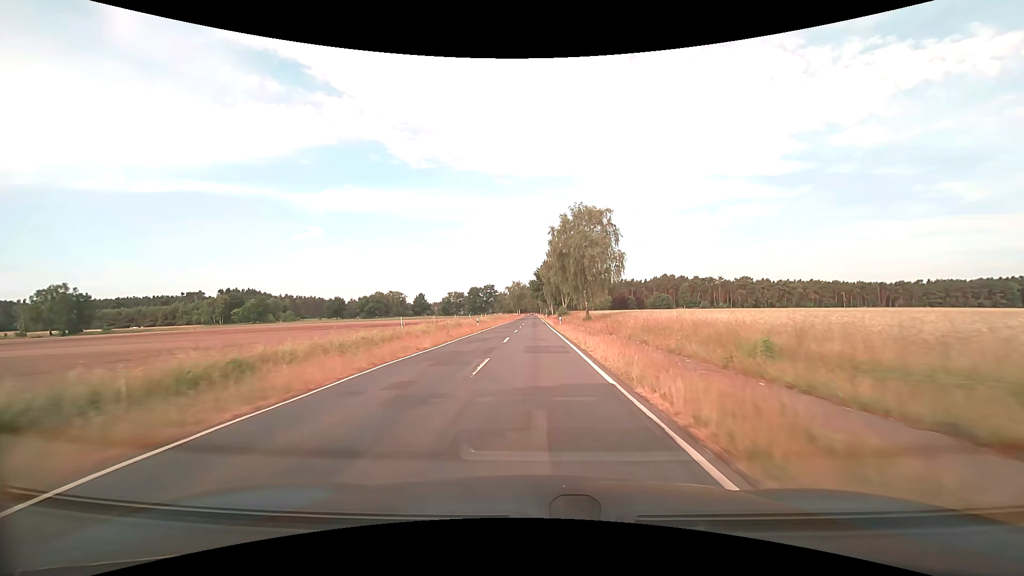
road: tertiary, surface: asphalt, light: Day
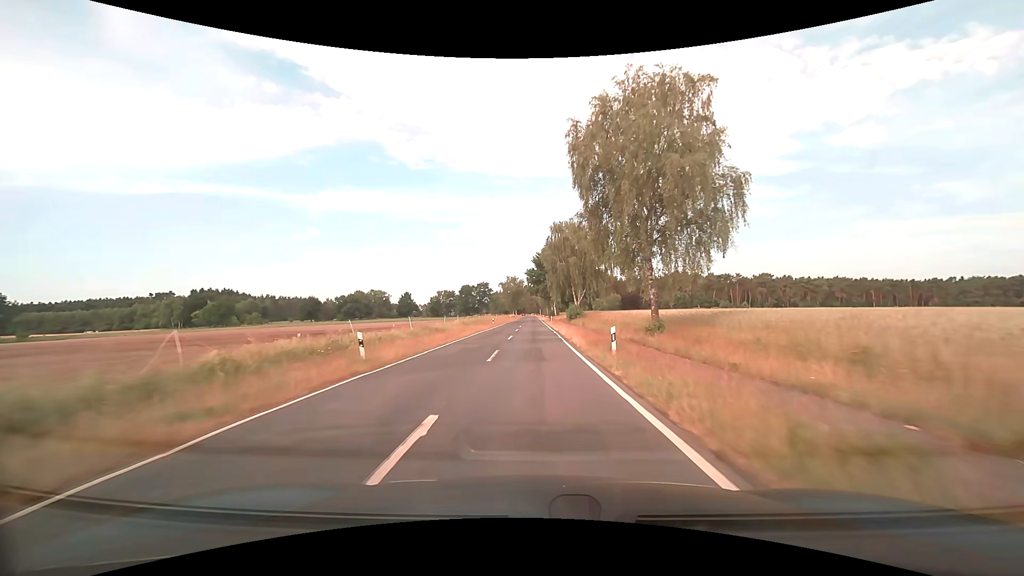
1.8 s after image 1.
(0.0, +31.8) m; 0°
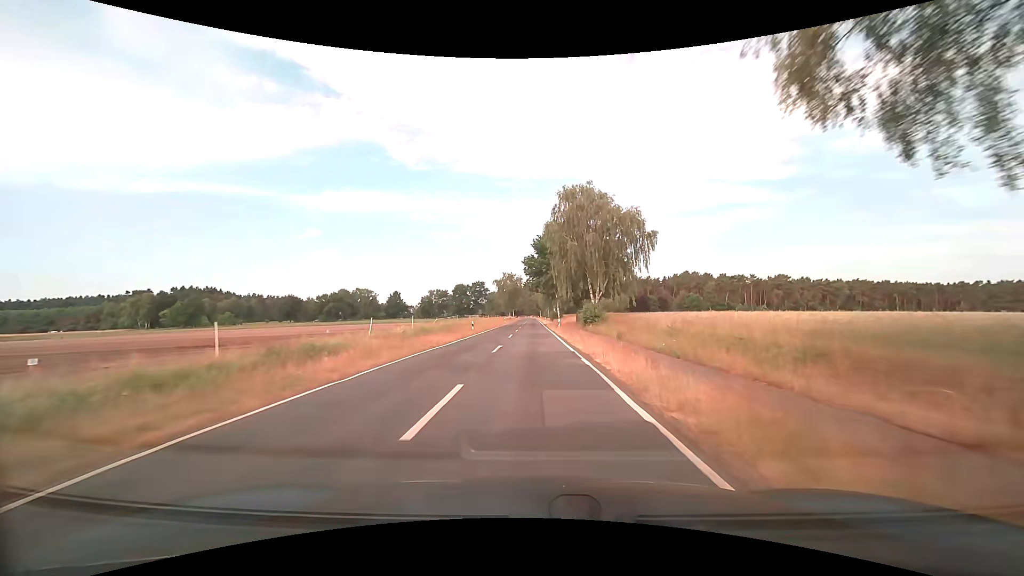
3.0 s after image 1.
(0.0, +21.2) m; 0°
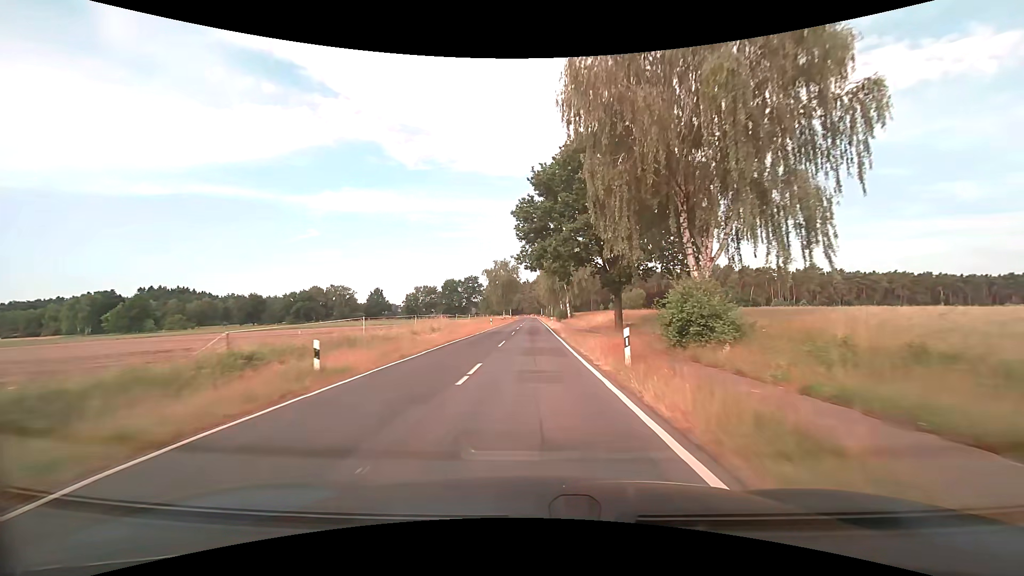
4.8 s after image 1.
(0.0, +31.7) m; 0°
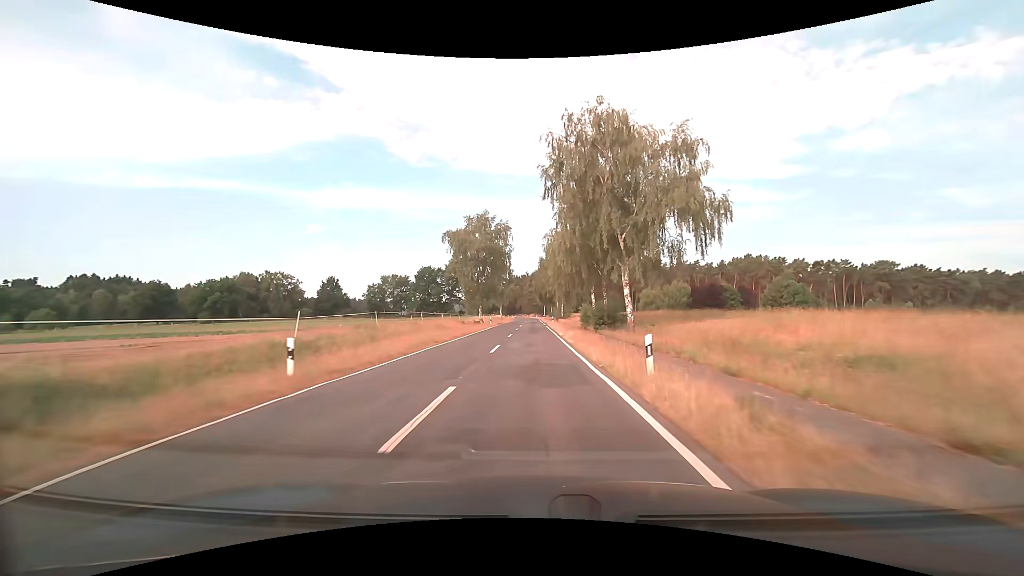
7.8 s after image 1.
(-0.3, +52.6) m; 0°
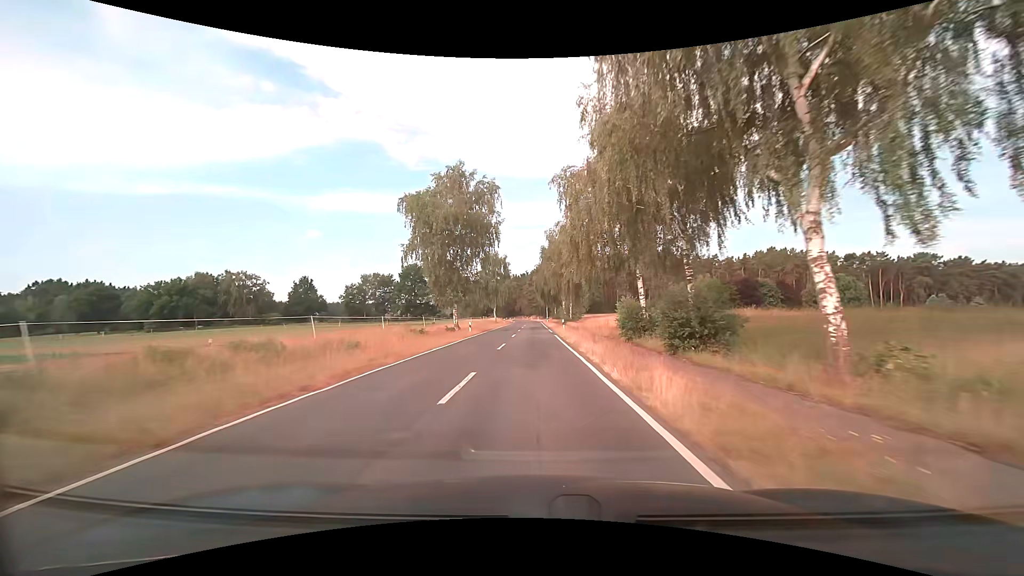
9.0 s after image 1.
(0.0, +21.0) m; 0°
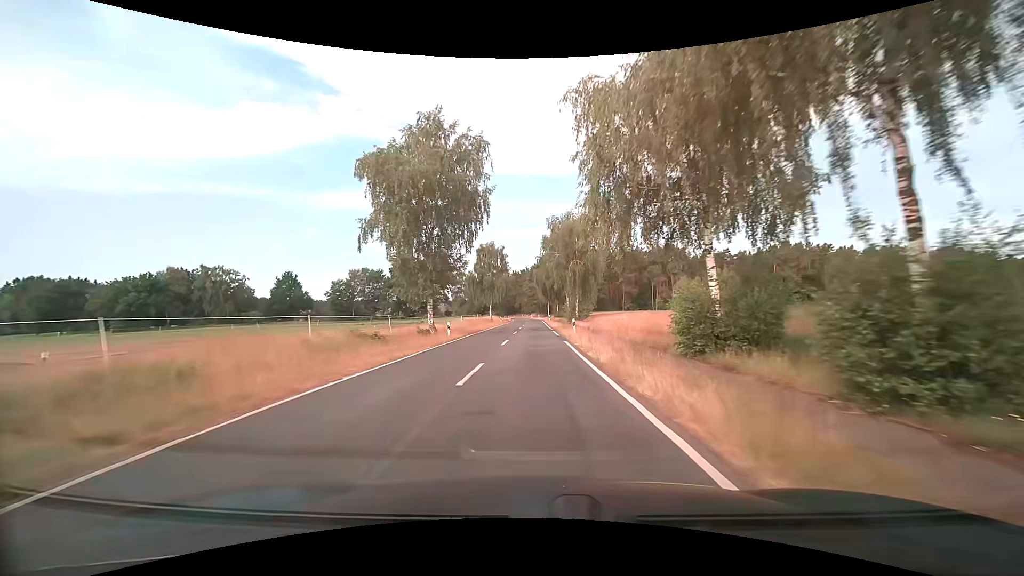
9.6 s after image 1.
(0.0, +10.5) m; 0°
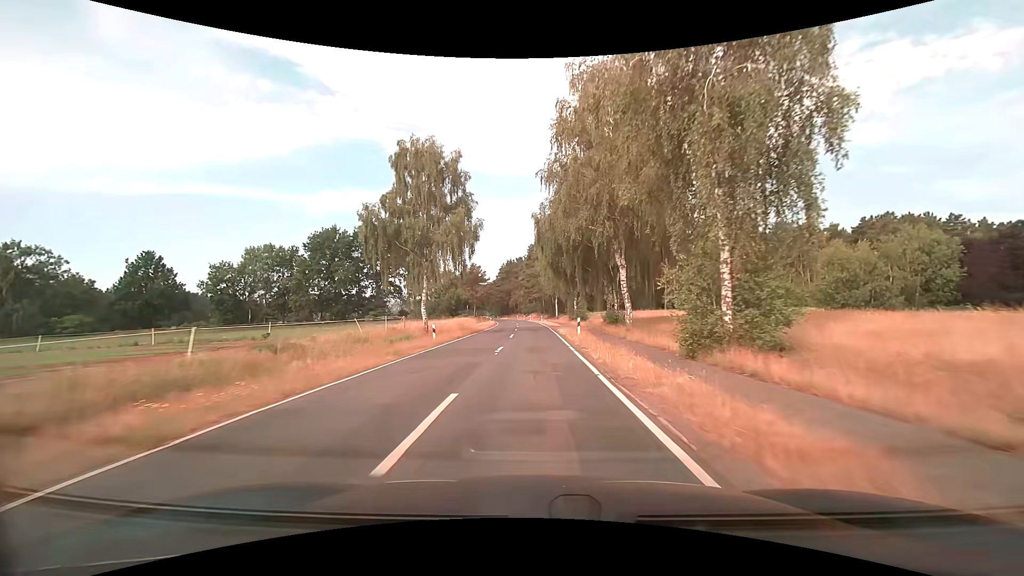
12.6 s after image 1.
(+0.2, +52.7) m; 0°
(0, +10) (0, +20) (0, +30) (0, +40) (0, +50) (-1, +60) (-1, +70) (-1, +80) (-2, +90) (-3, +100) m
